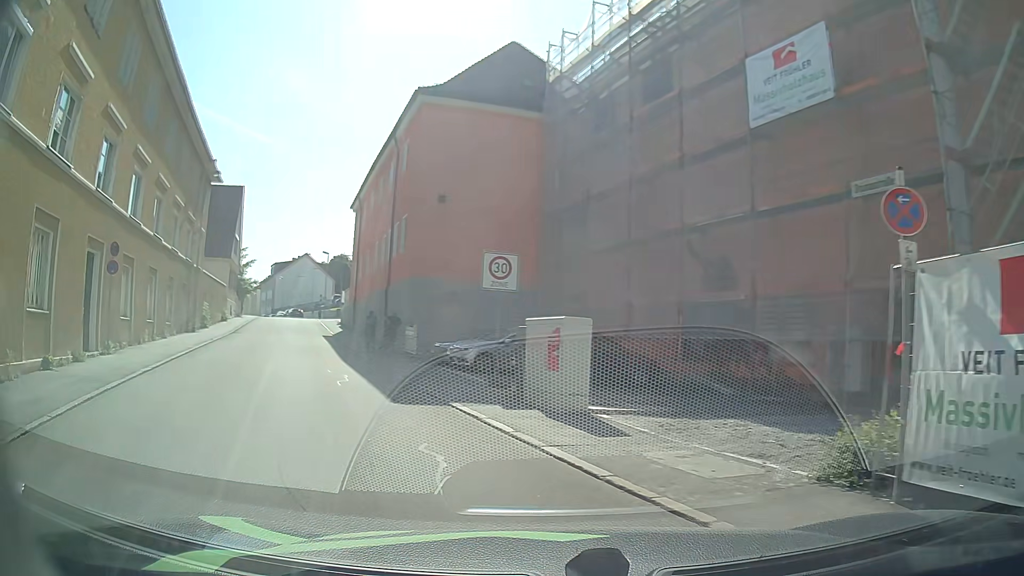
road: residential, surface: asphalt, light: Day
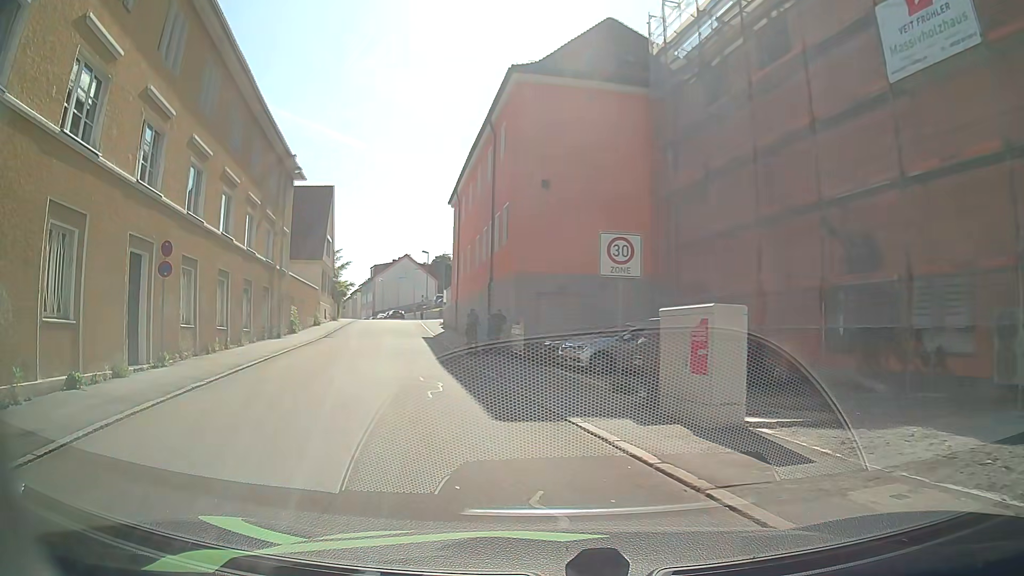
(-0.3, +2.5) m; -10°
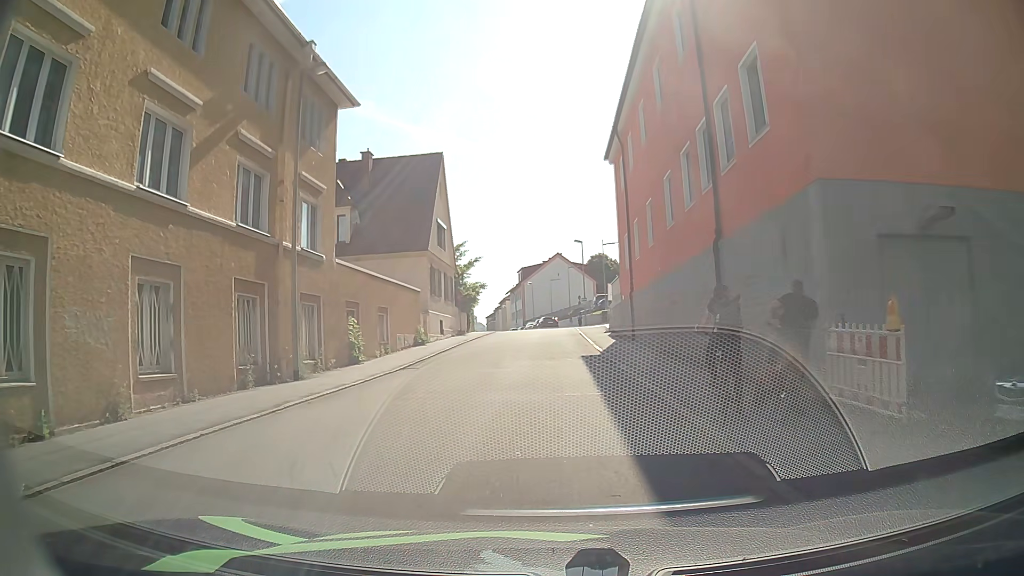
(-2.9, +16.1) m; -13°
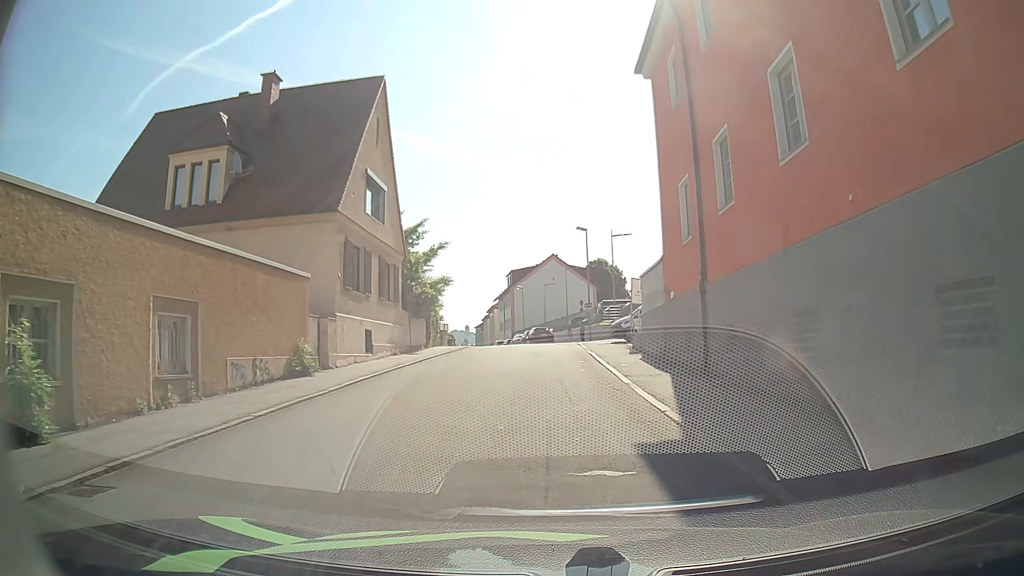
(-0.3, +15.2) m; -1°
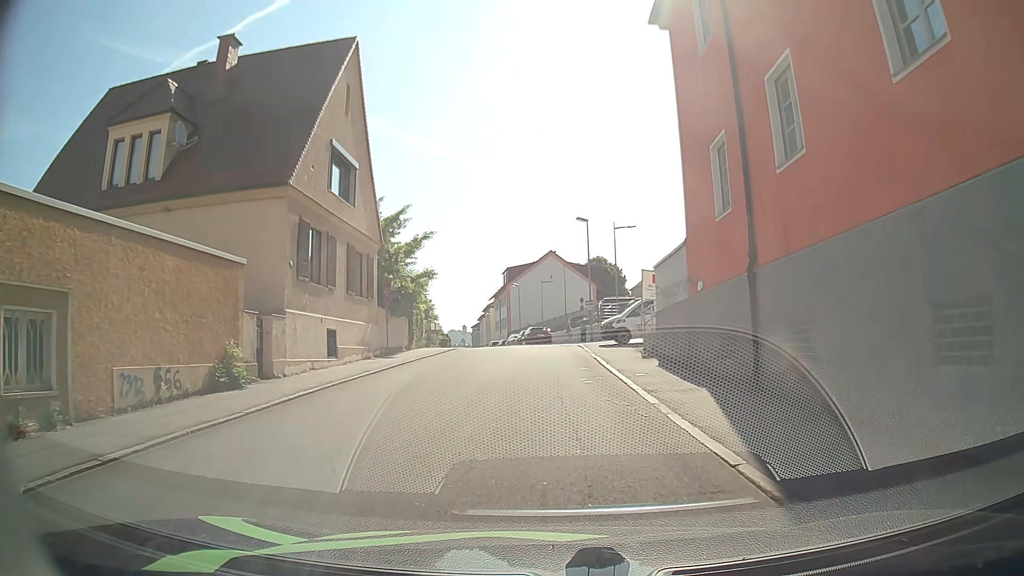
(0.0, +4.0) m; 0°
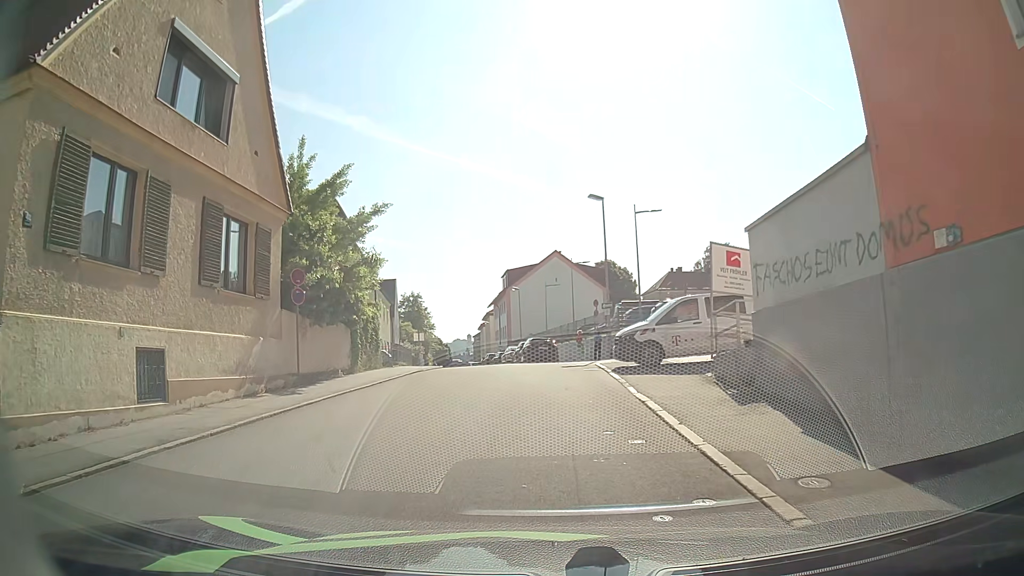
(0.0, +10.1) m; 0°
